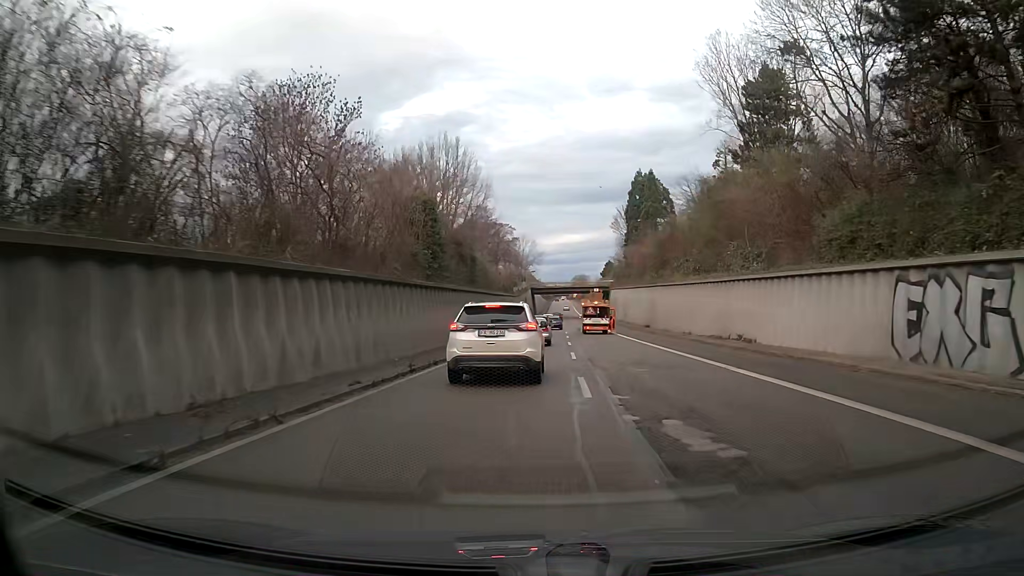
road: trunk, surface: asphalt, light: Day
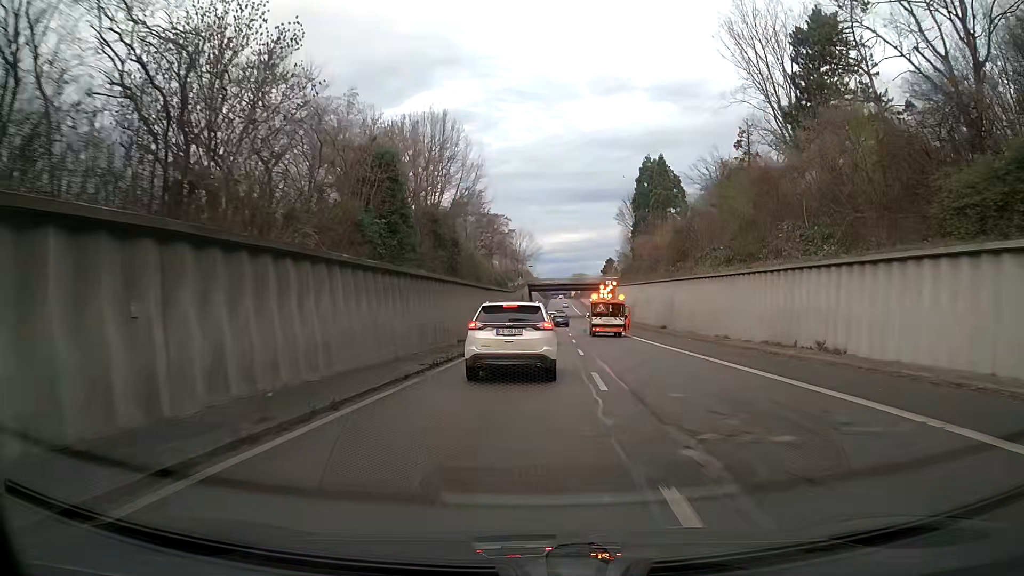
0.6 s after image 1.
(0.0, +10.2) m; 0°
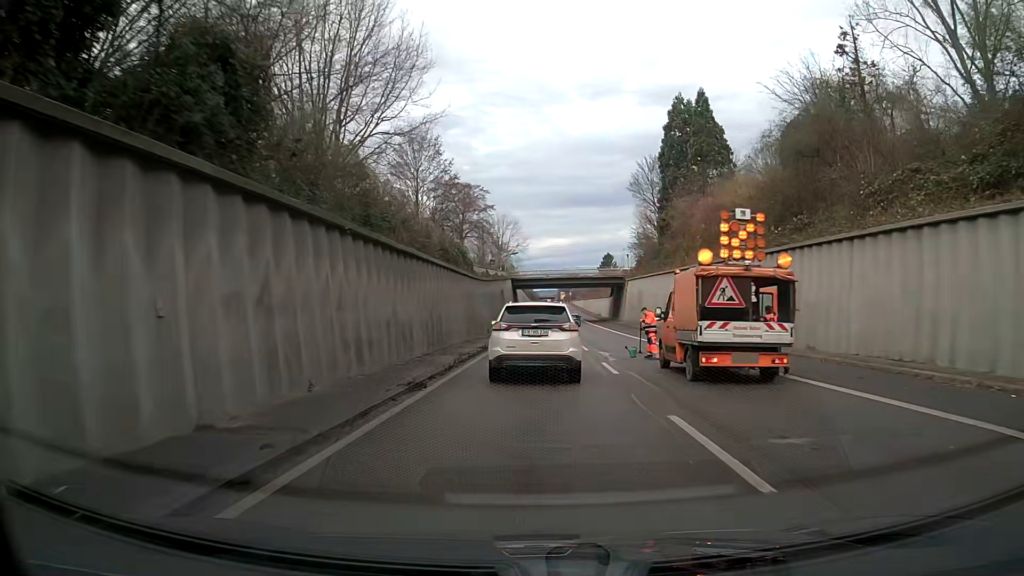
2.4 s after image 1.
(+0.5, +30.6) m; +1°
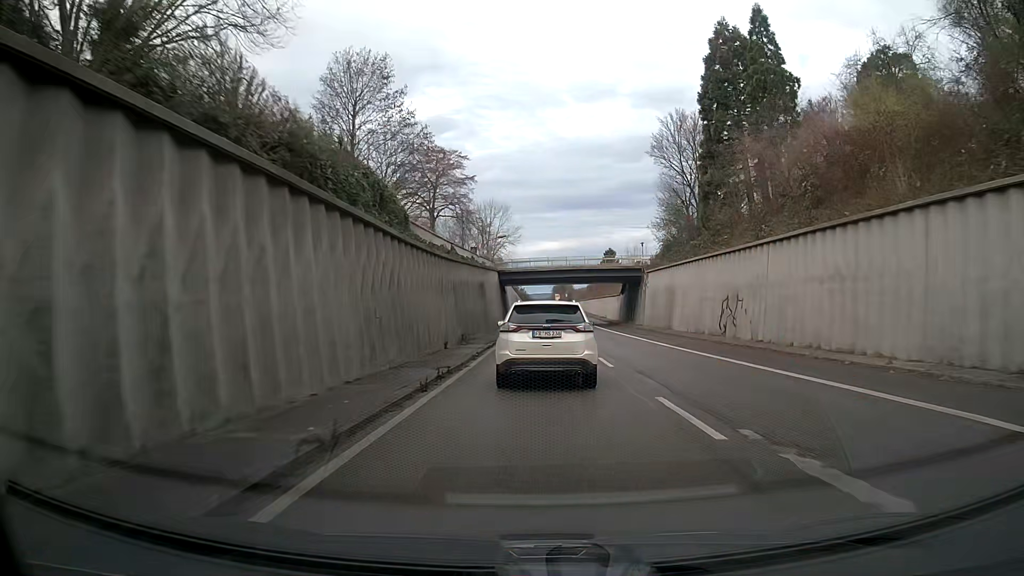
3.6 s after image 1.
(+0.1, +20.7) m; 0°
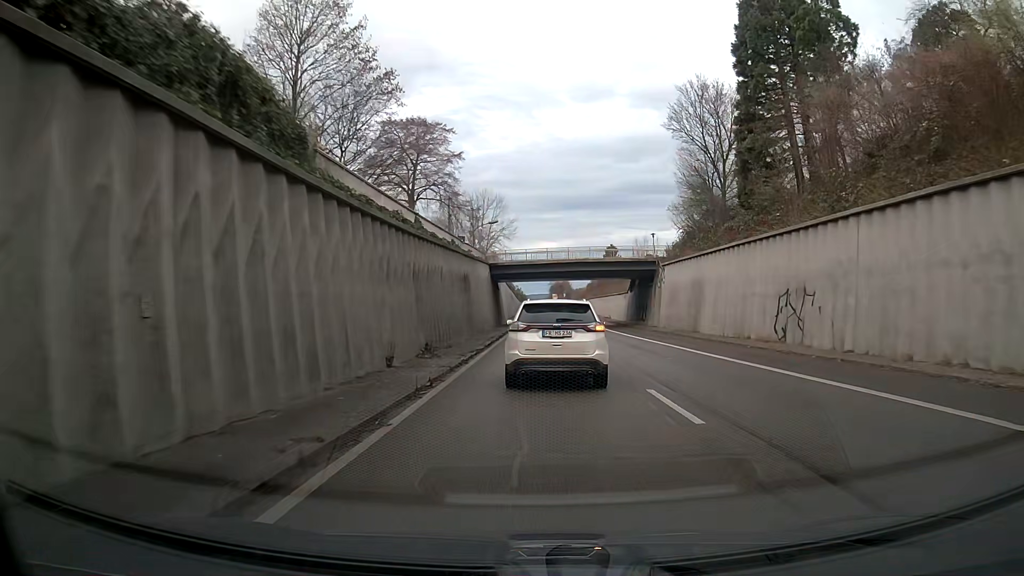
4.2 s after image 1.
(0.0, +10.2) m; 0°
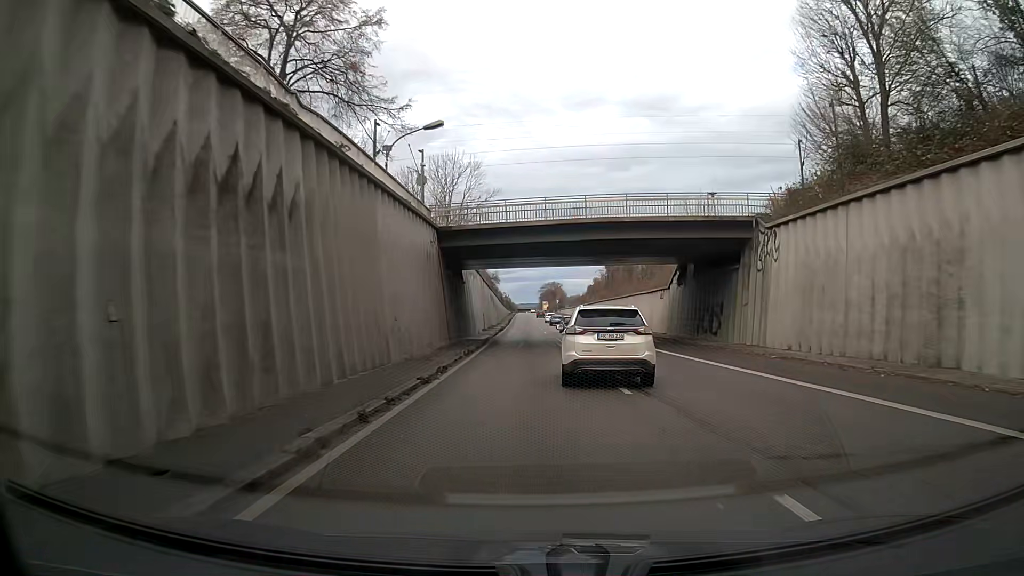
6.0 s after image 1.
(+0.3, +30.5) m; +1°
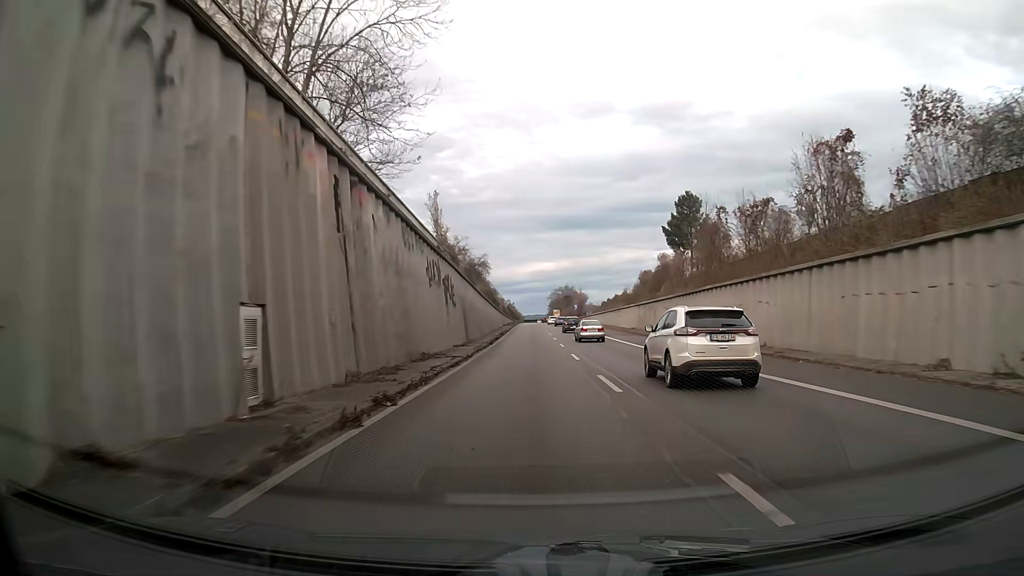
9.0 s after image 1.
(+0.1, +57.3) m; 0°
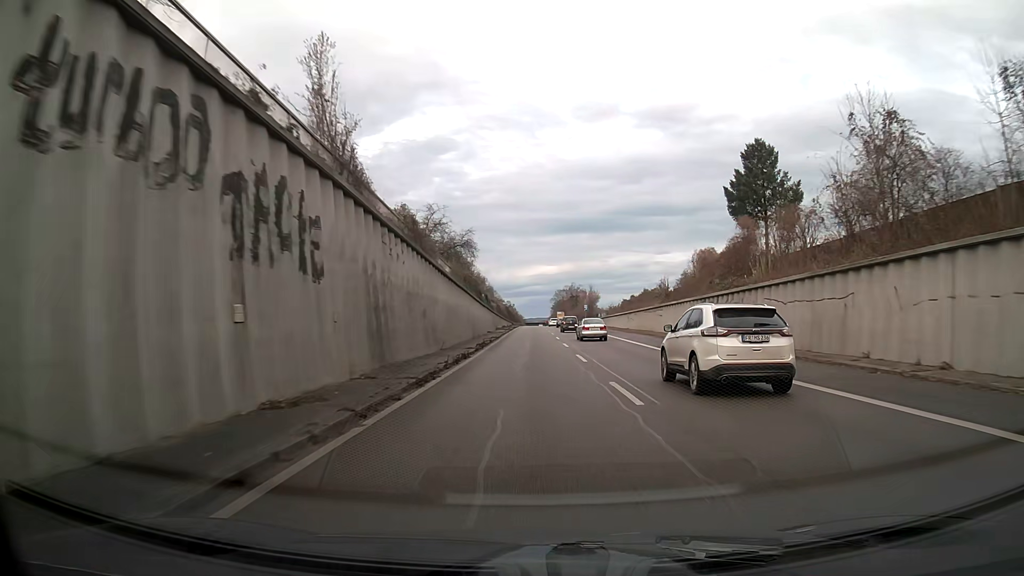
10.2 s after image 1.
(-0.1, +25.4) m; 0°
